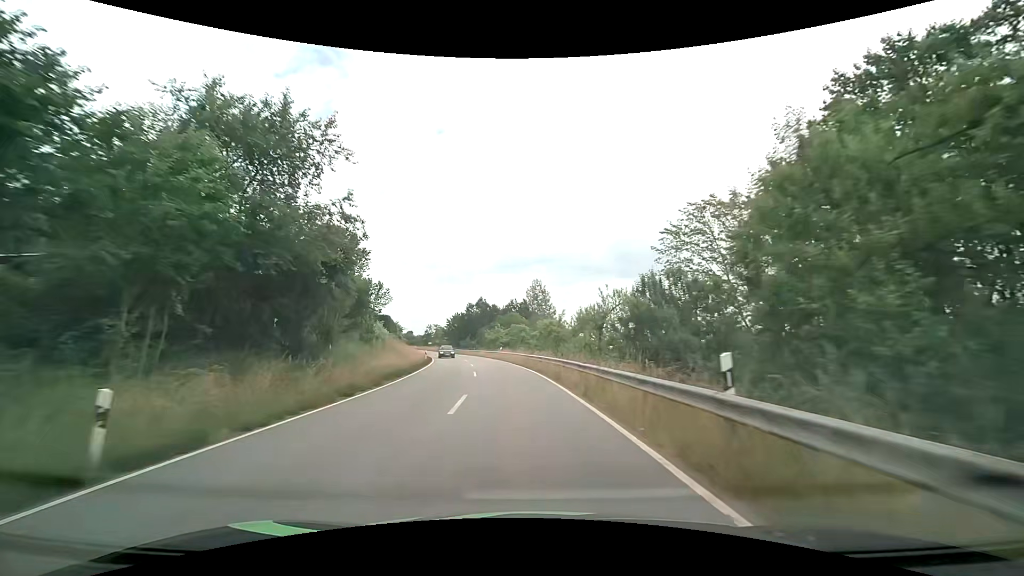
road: tertiary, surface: asphalt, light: Day
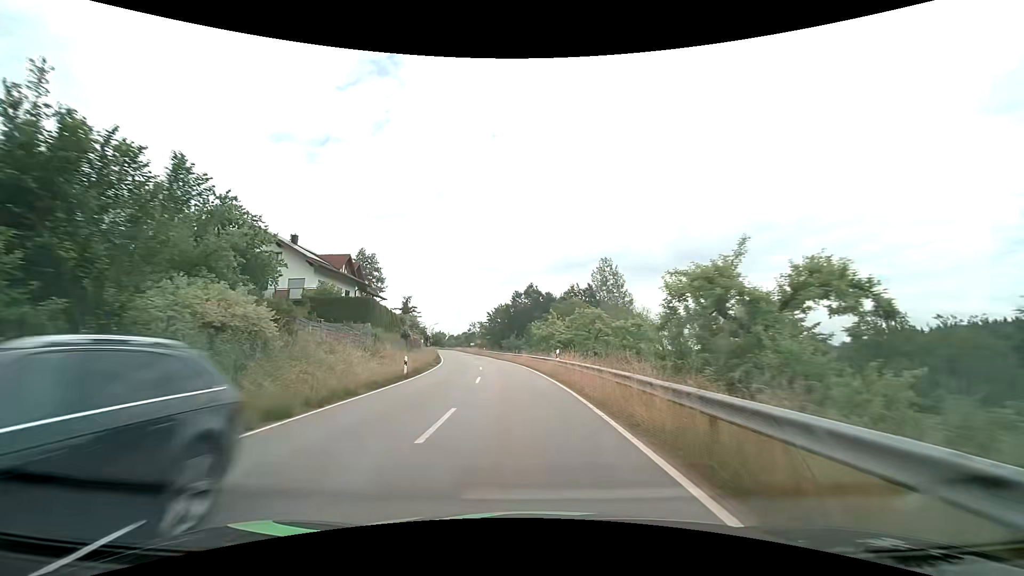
(-1.6, +27.4) m; -7°
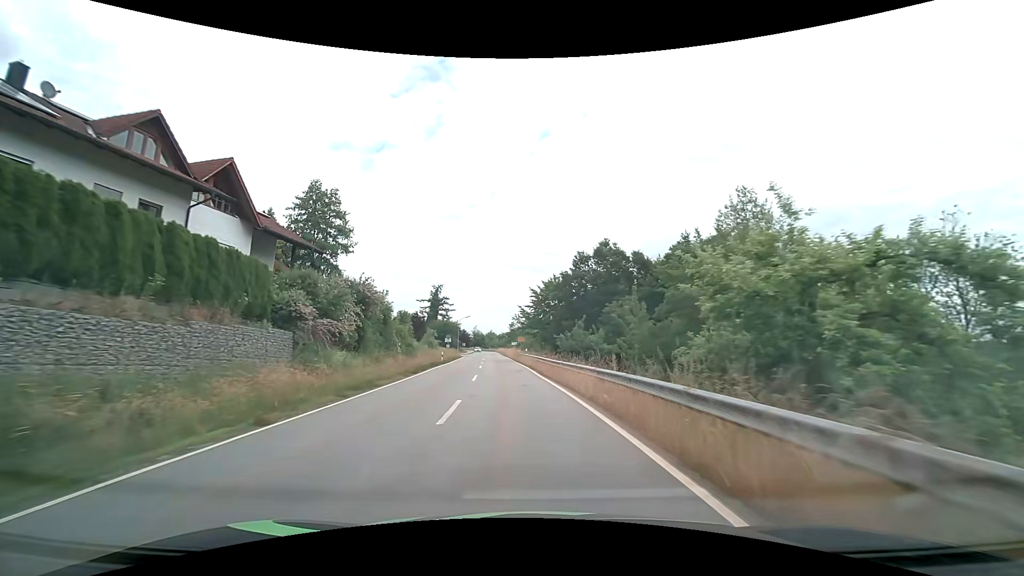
(-2.1, +35.2) m; -6°
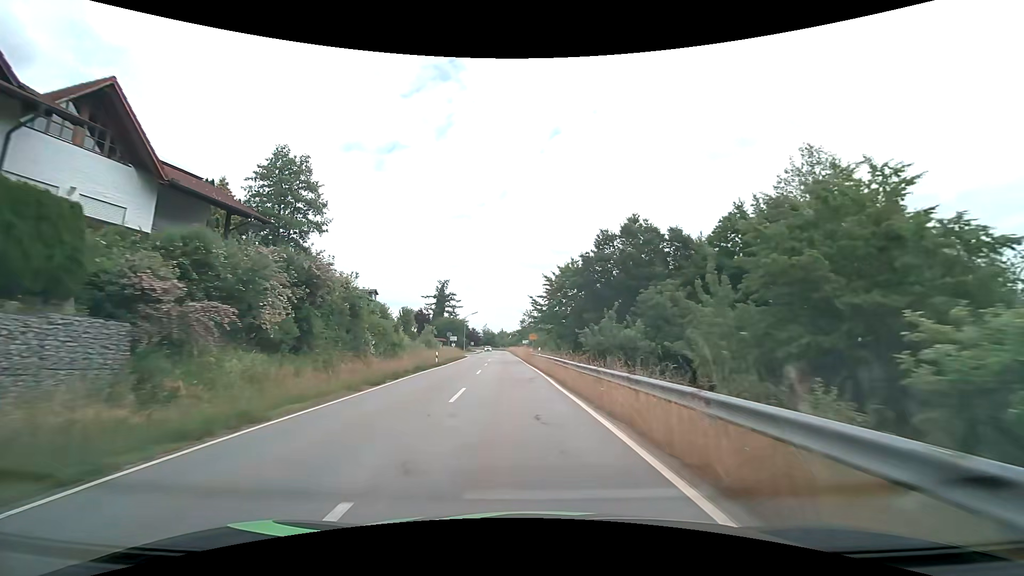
(-0.1, +8.6) m; -1°
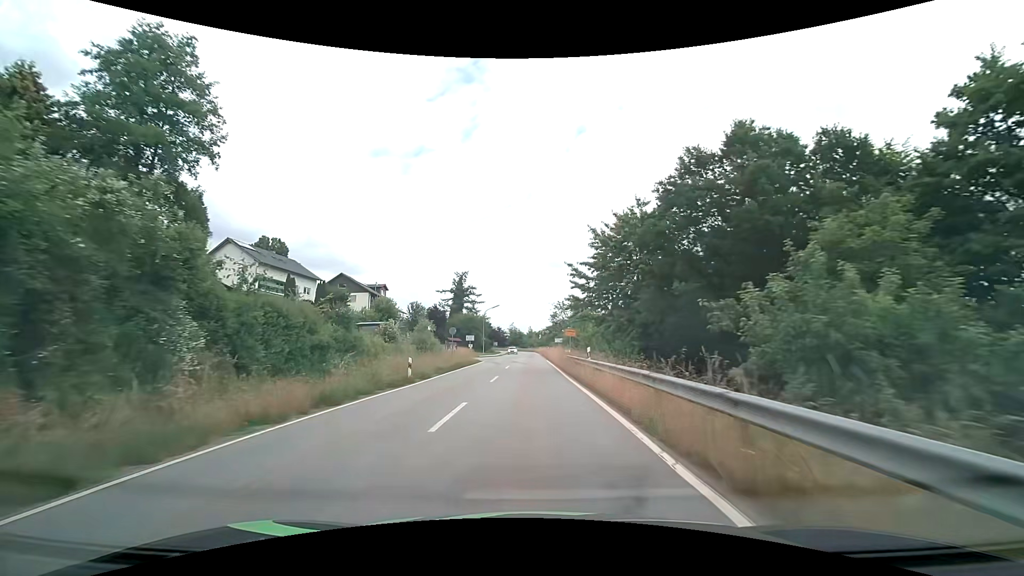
(-0.5, +16.6) m; -3°
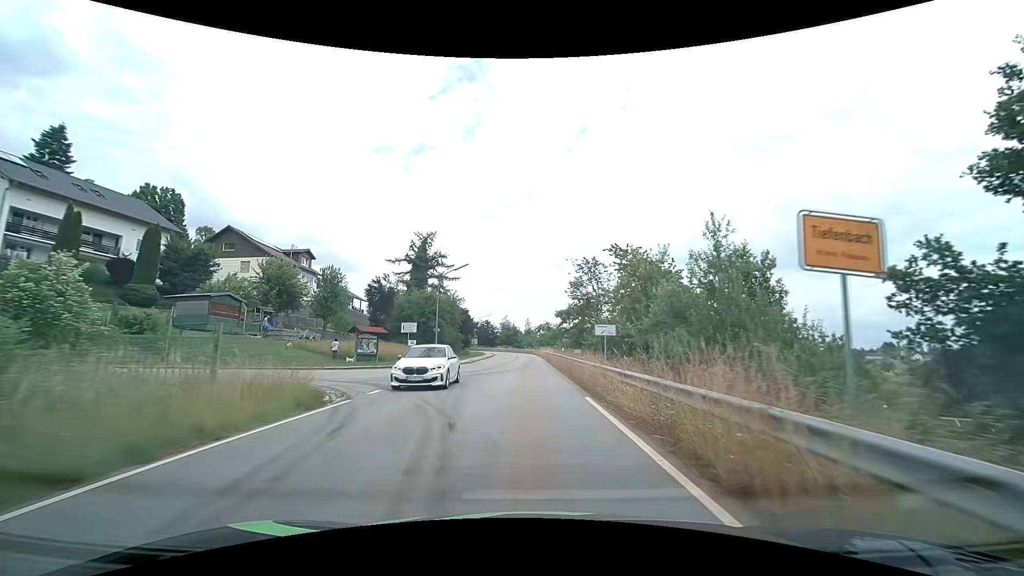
(-0.3, +37.2) m; 0°
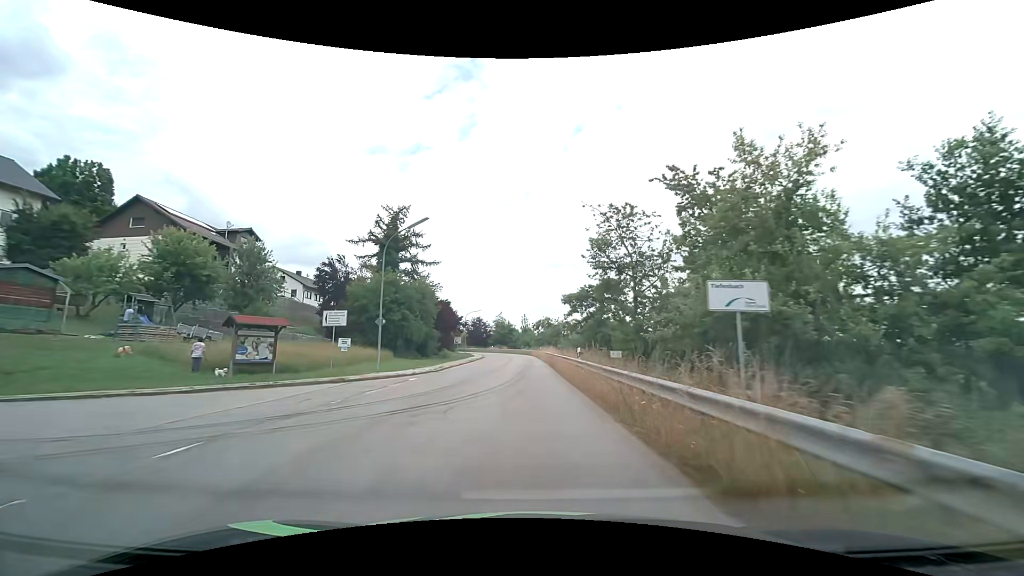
(0.0, +14.0) m; 0°
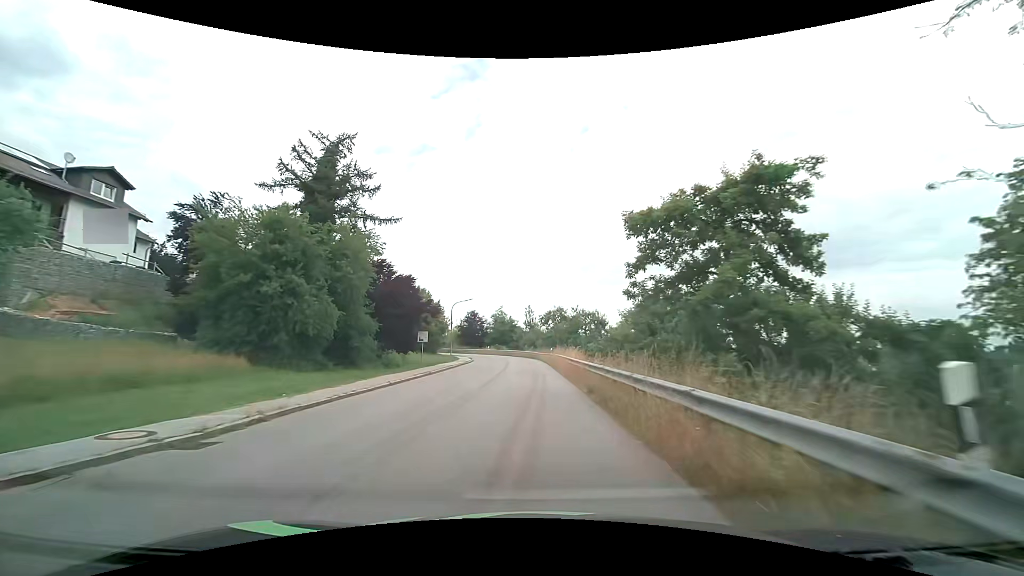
(-0.1, +20.4) m; -1°
(0, +10) (0, +20) (0, +30) (0, +40) (-1, +50) (-2, +60) (-5, +69) (-9, +78) (-15, +87) (-22, +94) m
